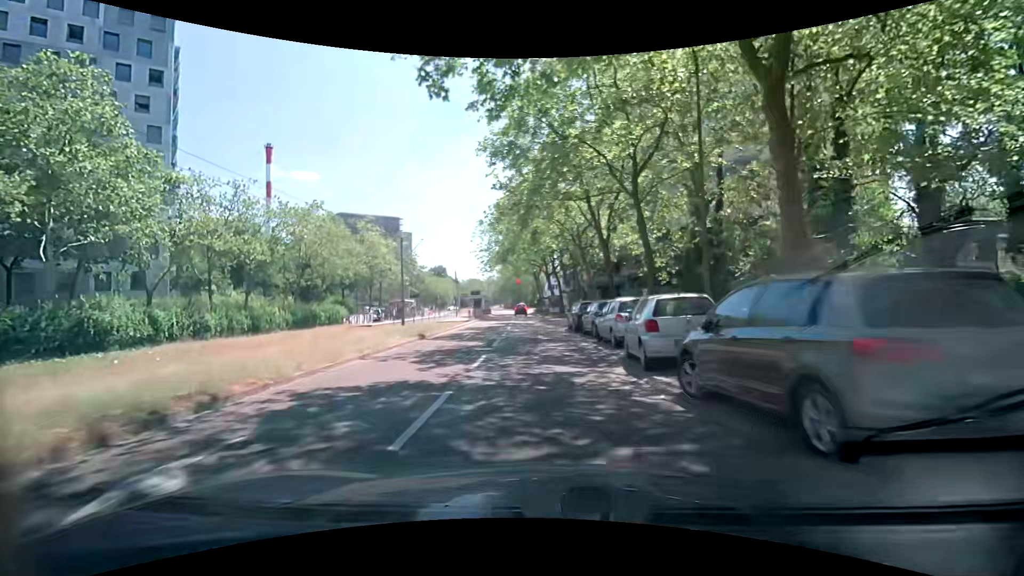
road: tertiary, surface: asphalt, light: Day
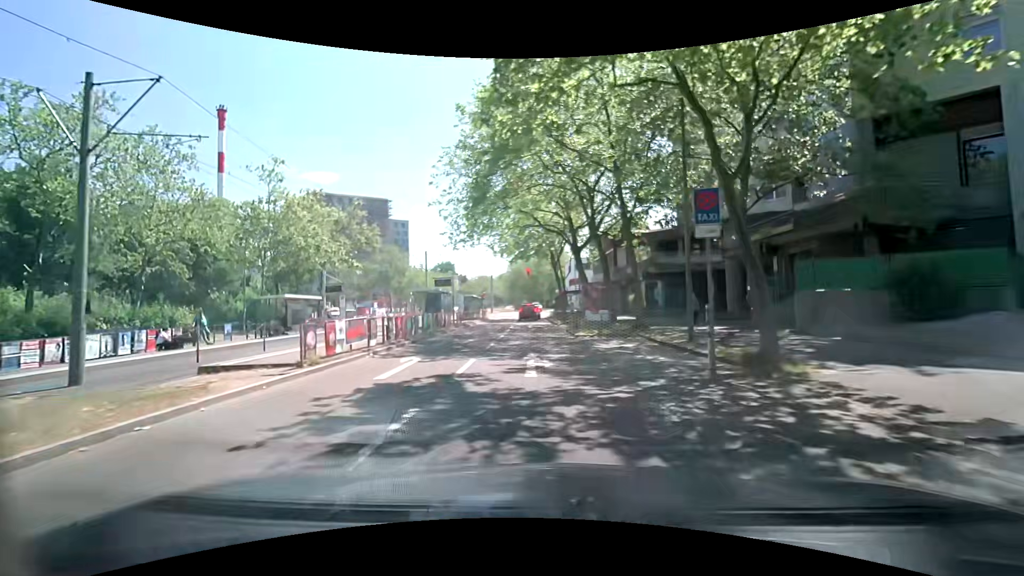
(-0.5, +31.0) m; -2°
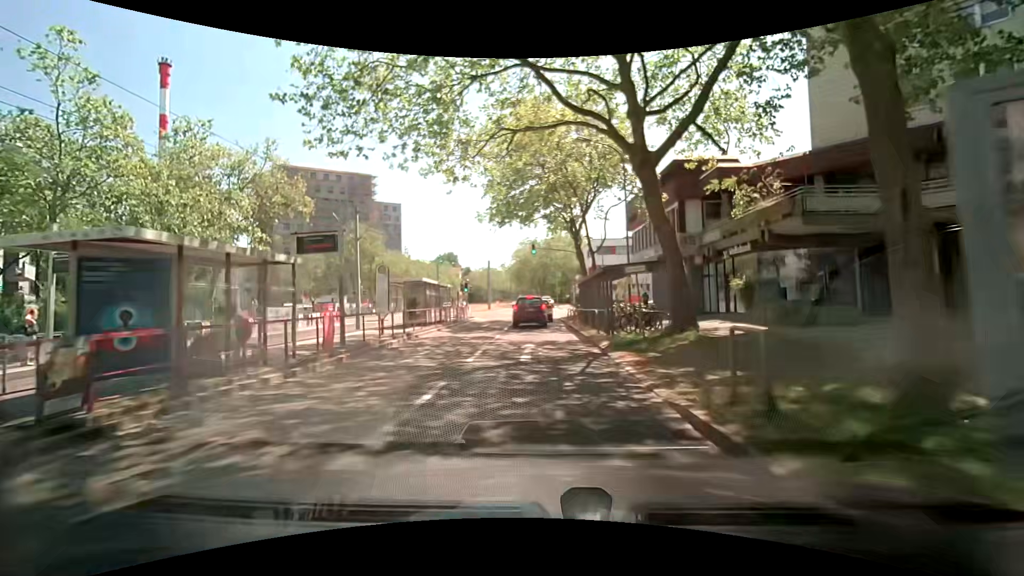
(-0.4, +21.9) m; -2°
(0, +10) (0, +20) (0, +30) (0, +40) (-1, +50) (-2, +60) (-3, +70) (-3, +80) (-4, +90) (-5, +100) m
